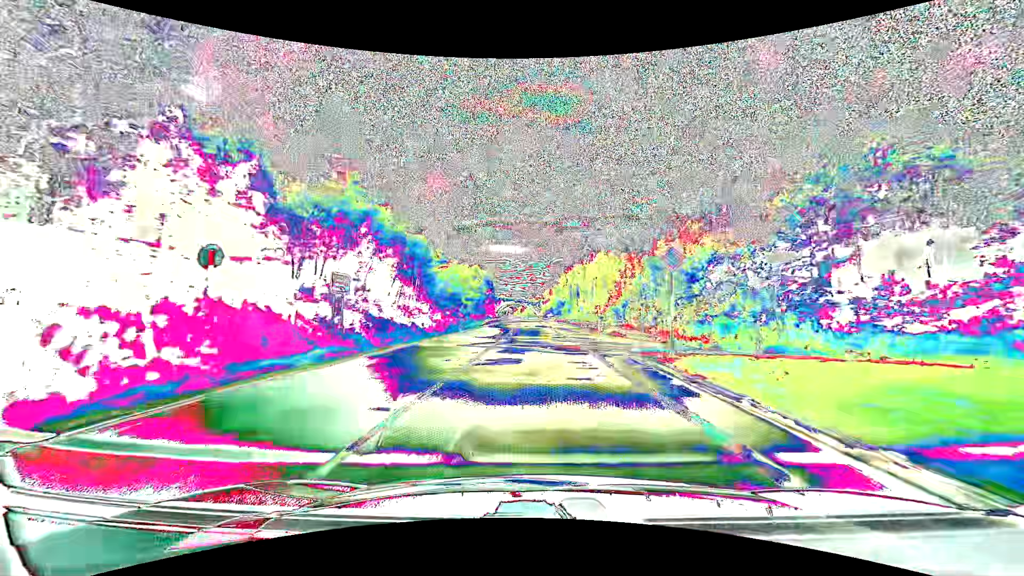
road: primary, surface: asphalt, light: Day
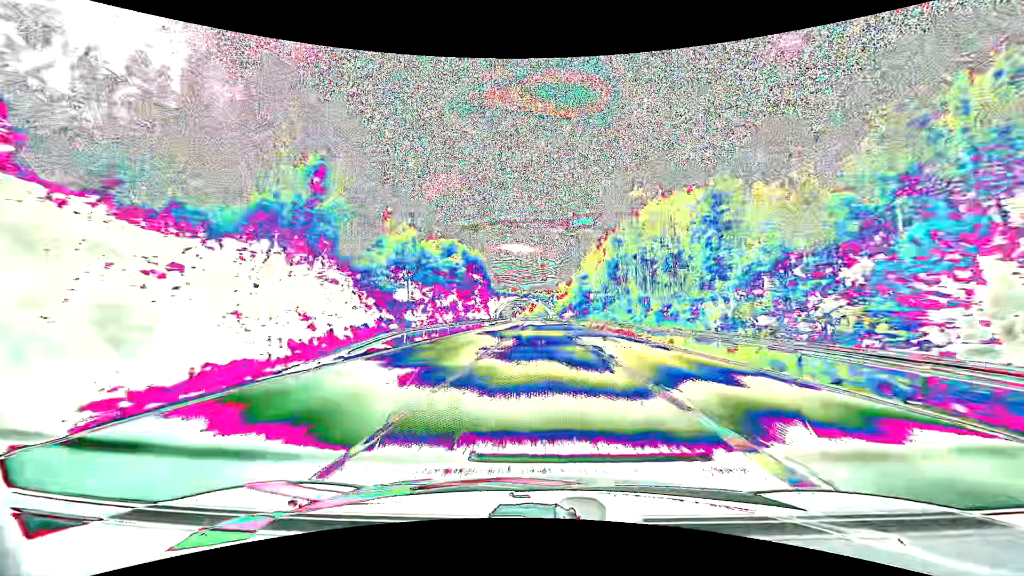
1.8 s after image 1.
(-0.5, +47.8) m; -1°
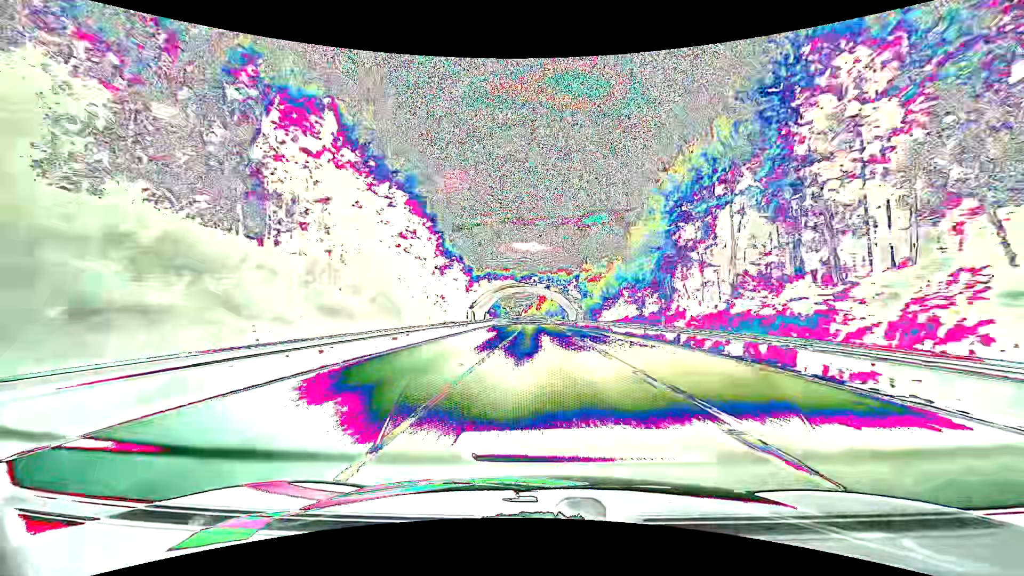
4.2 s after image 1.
(-0.5, +64.0) m; -1°
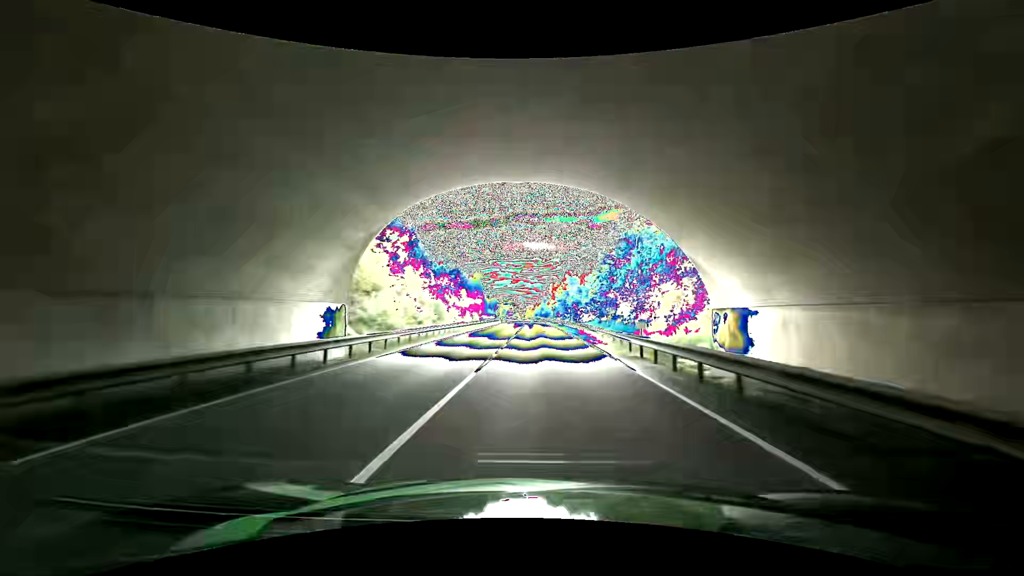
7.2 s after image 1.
(-1.0, +80.5) m; -2°
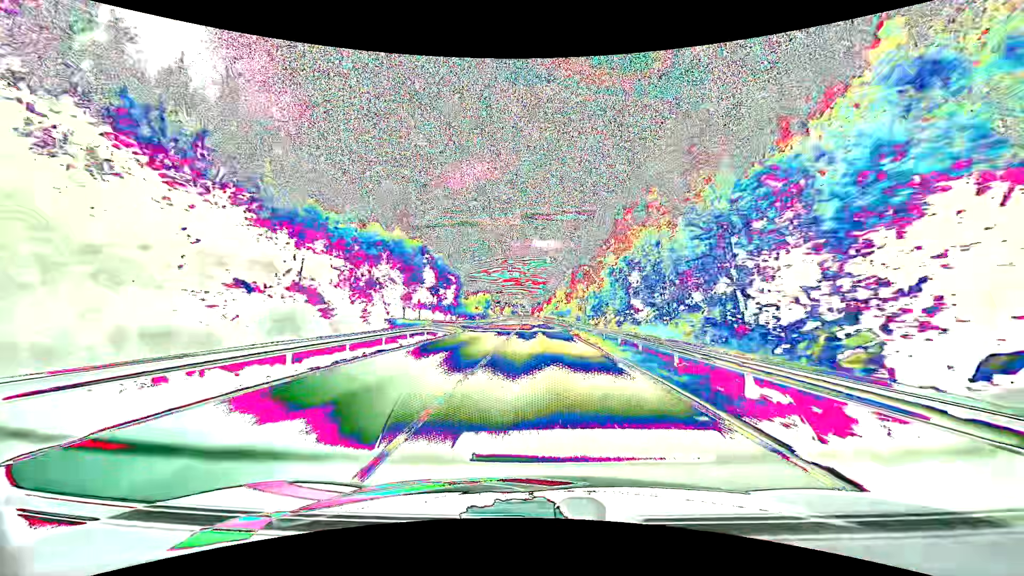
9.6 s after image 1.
(0.0, +64.8) m; 0°
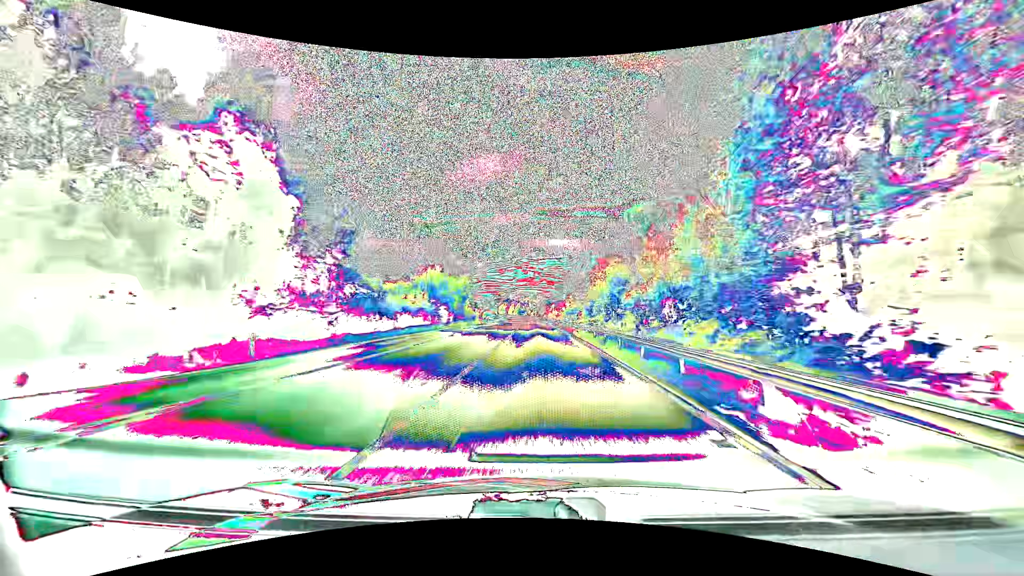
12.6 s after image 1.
(-1.0, +81.4) m; -1°
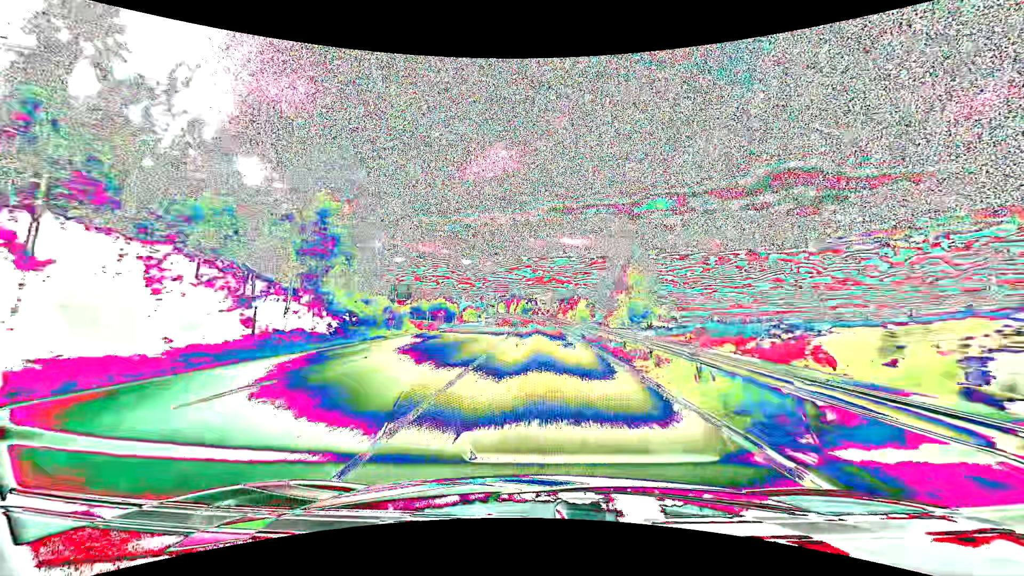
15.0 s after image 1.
(-0.7, +65.6) m; -1°
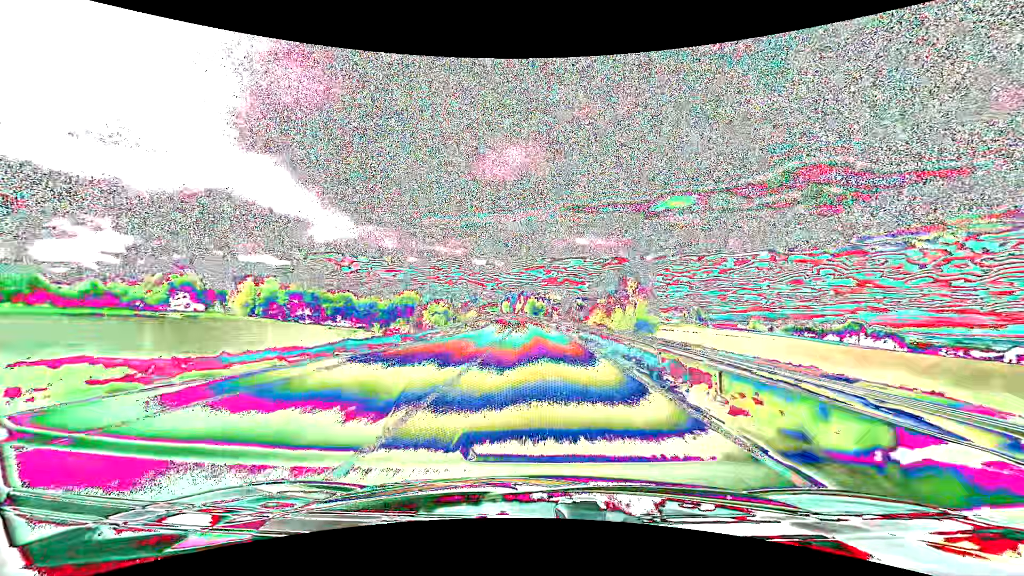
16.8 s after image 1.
(-0.3, +49.4) m; -1°
(0, +10) (0, +20) (0, +30) (0, +40) (-1, +50) (-1, +60) (-1, +70) (-2, +80) (-3, +90) (-3, +100) m
